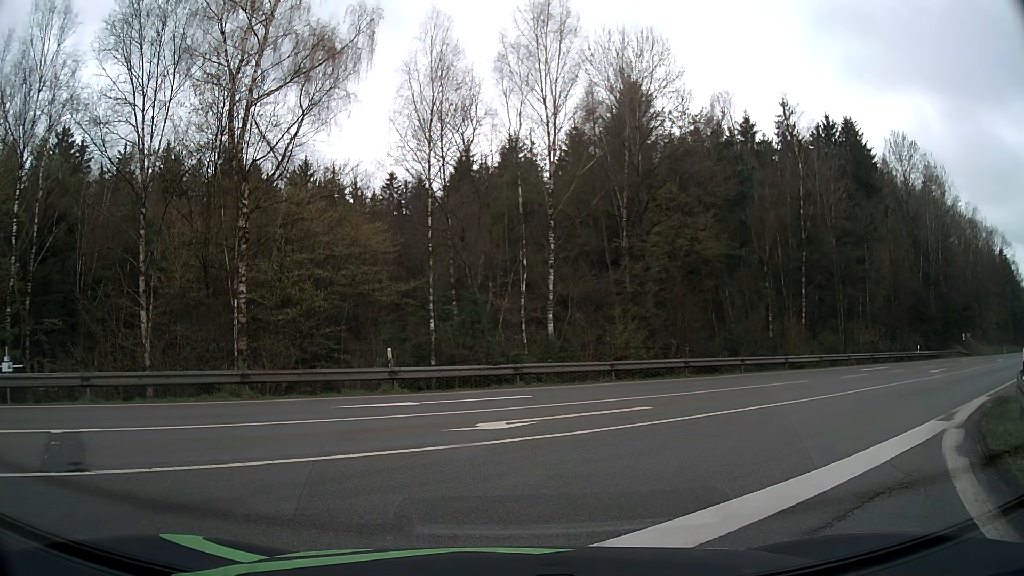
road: motorway_link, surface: asphalt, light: Day
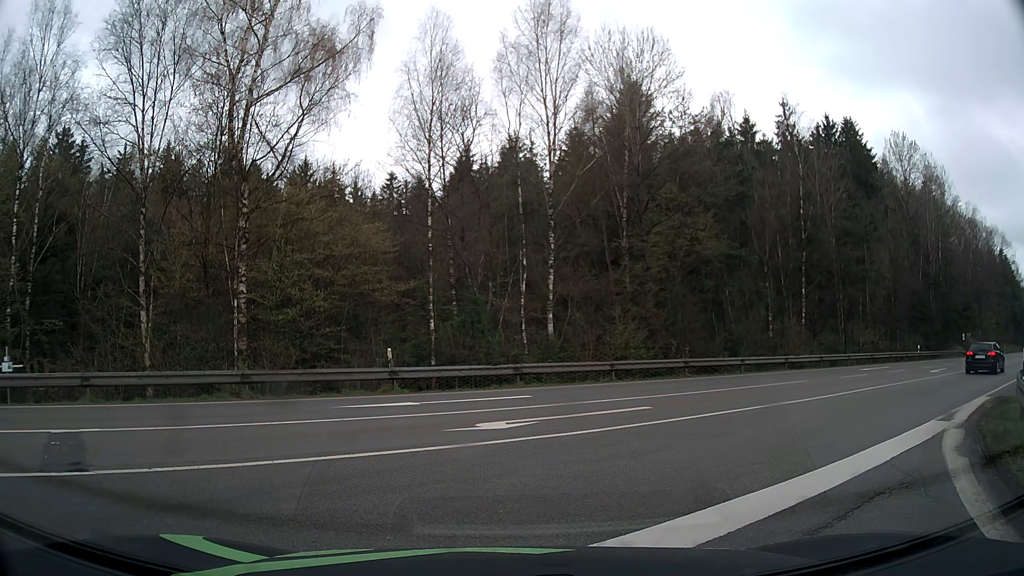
(0.0, 0.0) m; 0°
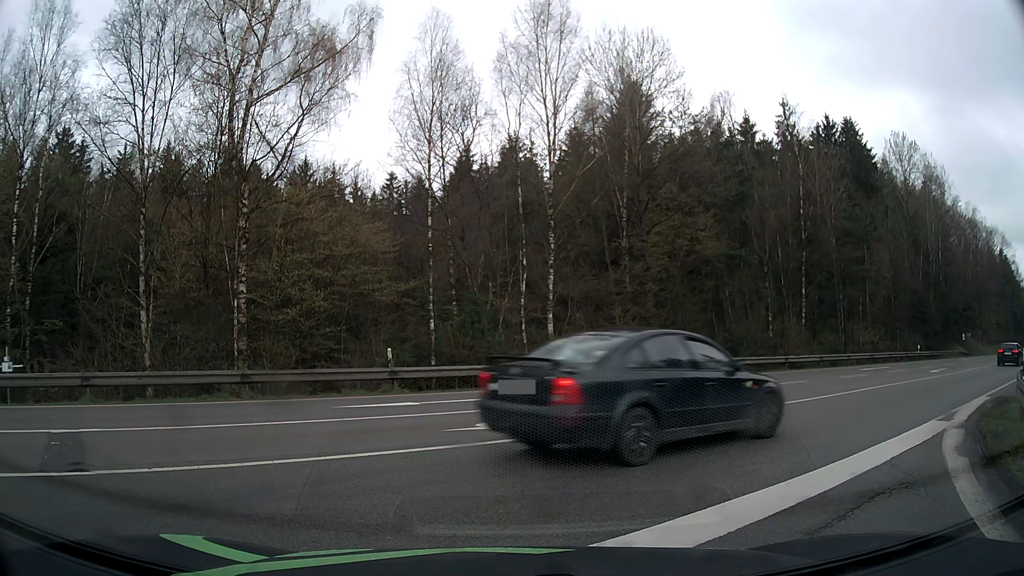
(0.0, 0.0) m; 0°
(+3, +9) (+10, +17) (+18, +23) (+26, +29) (+34, +35) (+42, +41) (+49, +47) (+57, +53) (+65, +59) (+73, +65) m
